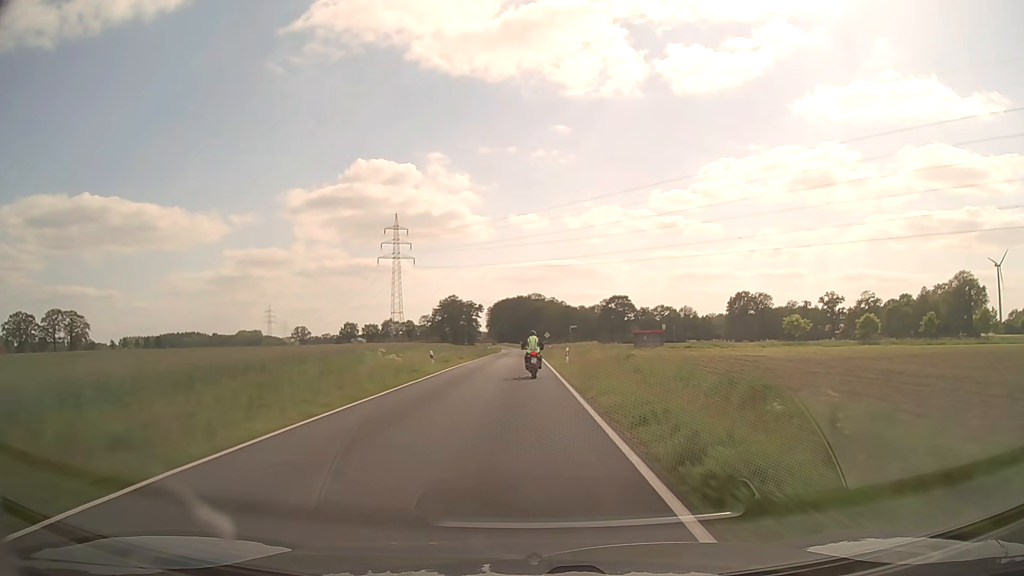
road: secondary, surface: asphalt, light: Day
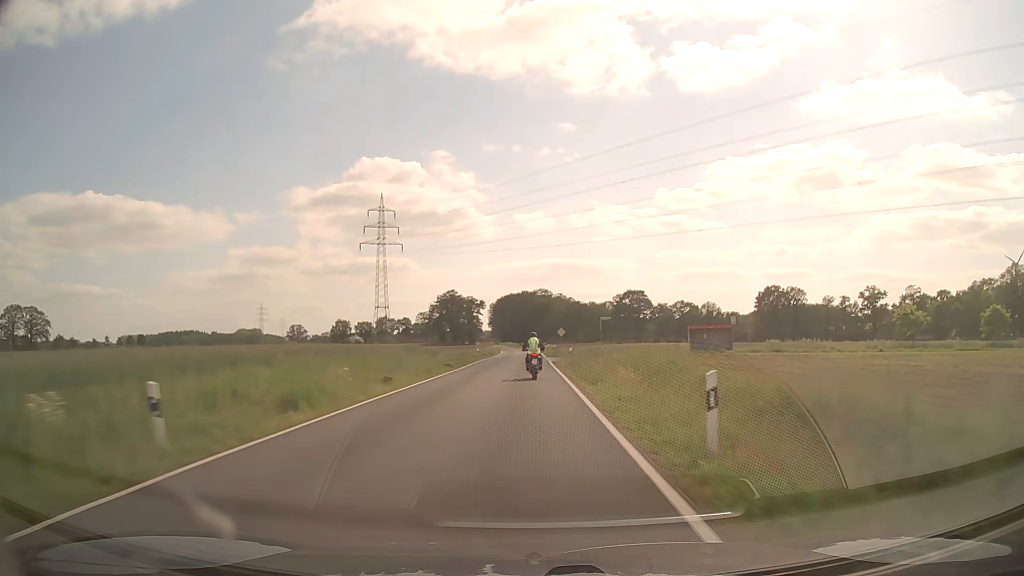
(-0.1, +27.6) m; 0°
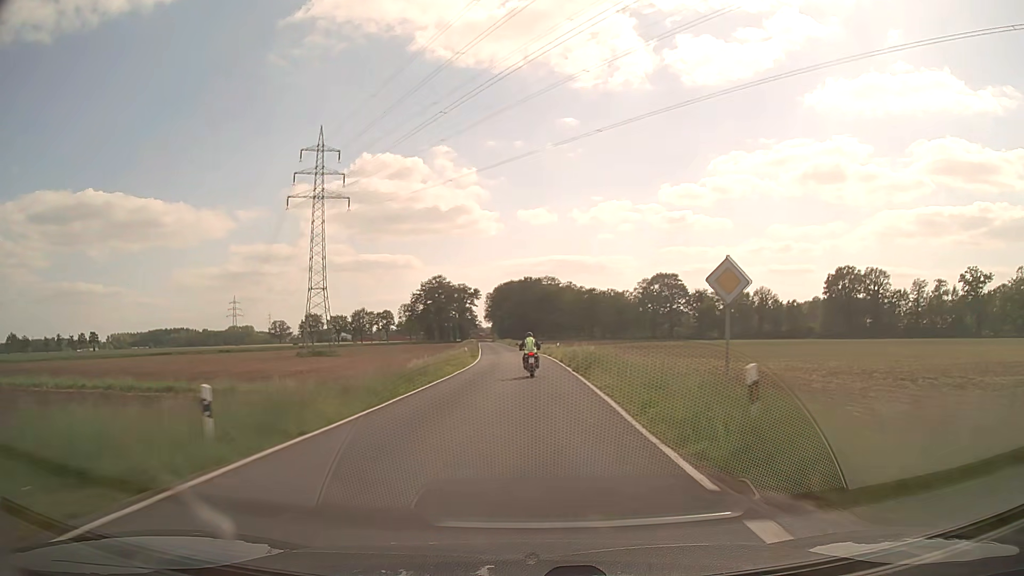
(-0.1, +55.5) m; 0°
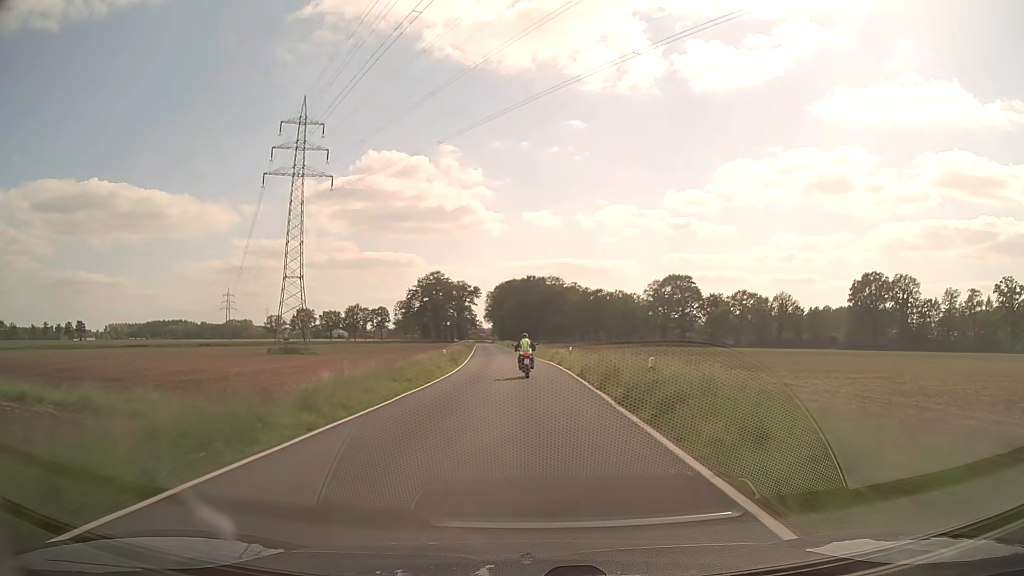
(0.0, +14.1) m; -1°
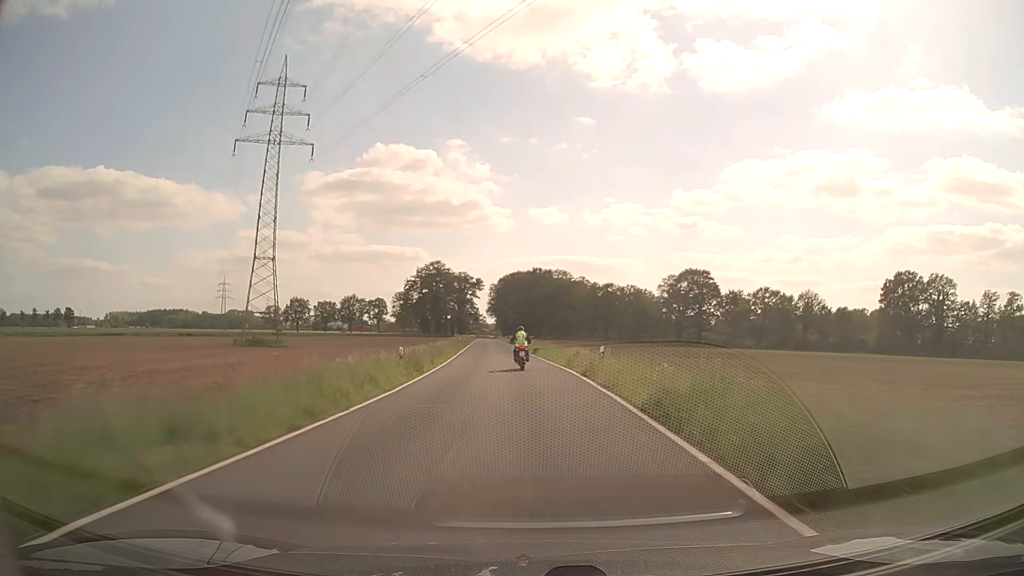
(0.0, +14.3) m; 0°
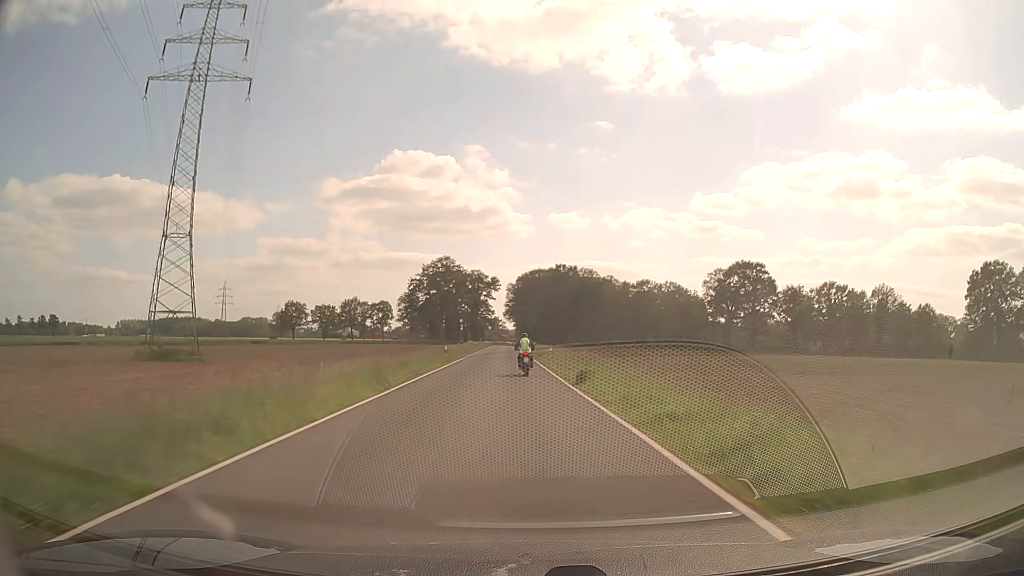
(-0.5, +29.1) m; -1°
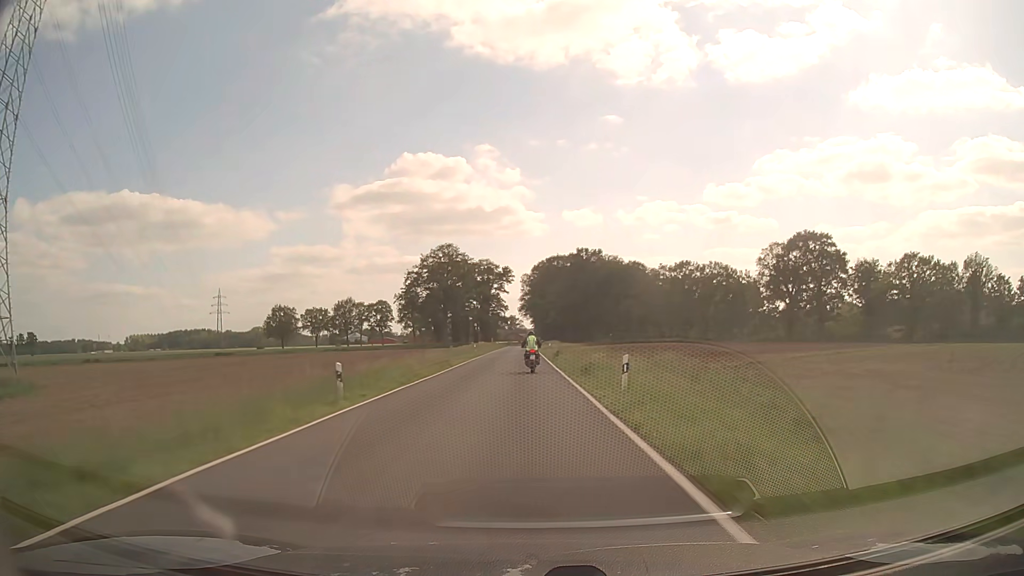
(-0.5, +29.5) m; -2°
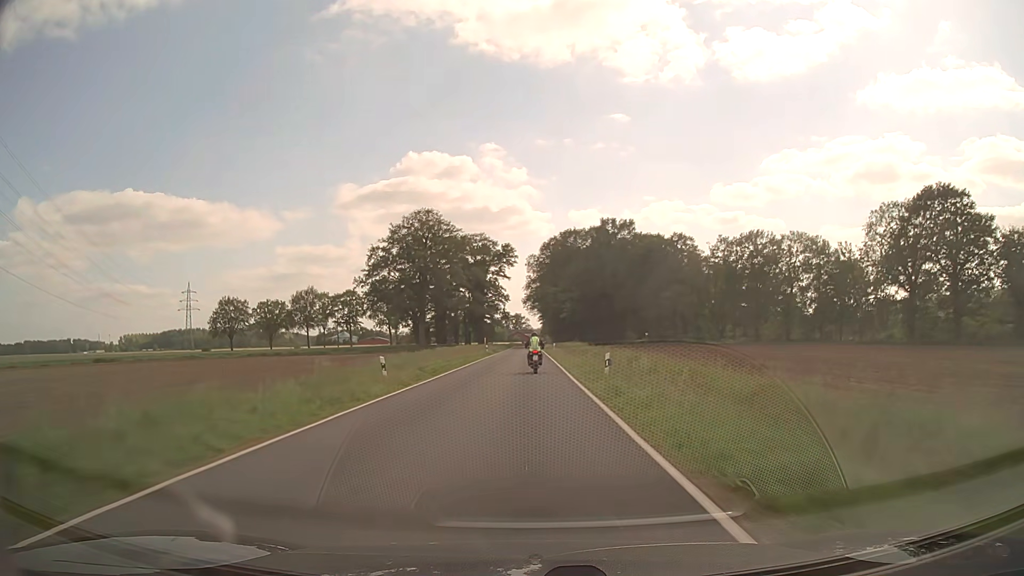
(-0.3, +44.6) m; -1°
(0, +10) (0, +20) (0, +30) (0, +40) (0, +50) (0, +60) (0, +70) (0, +80) (0, +90) (0, +100) m
